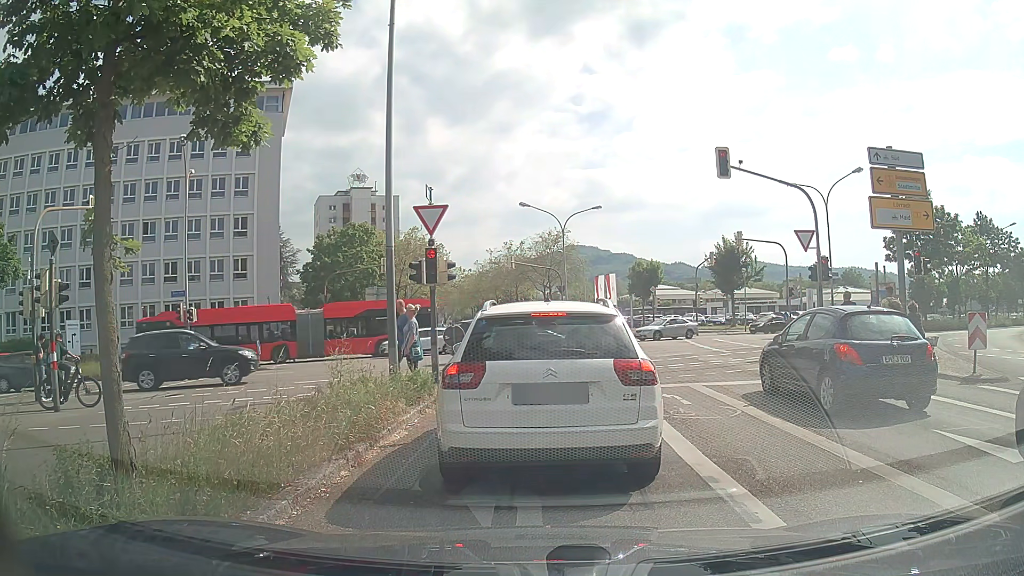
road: secondary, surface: asphalt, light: Day
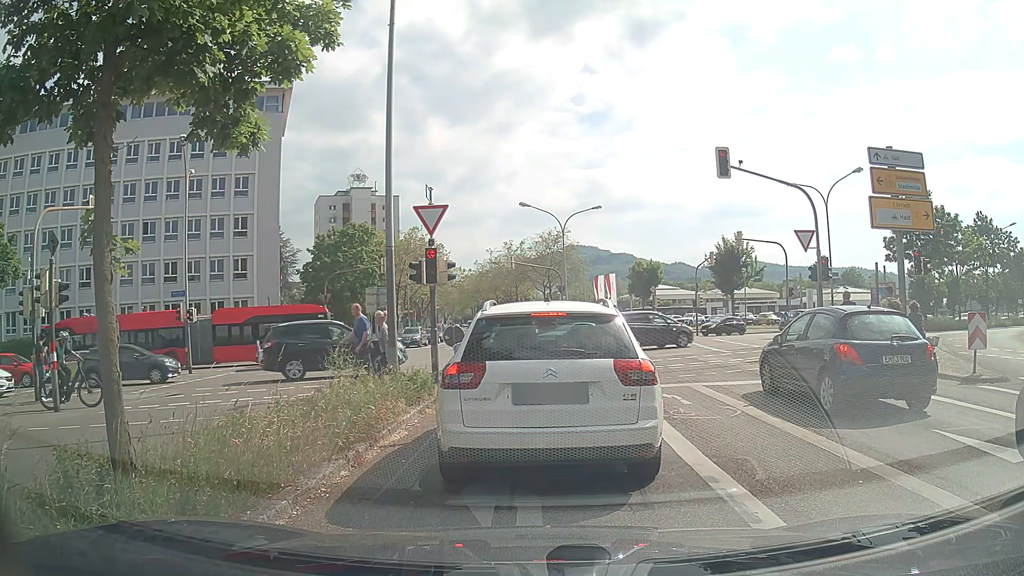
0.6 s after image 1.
(0.0, 0.0) m; 0°
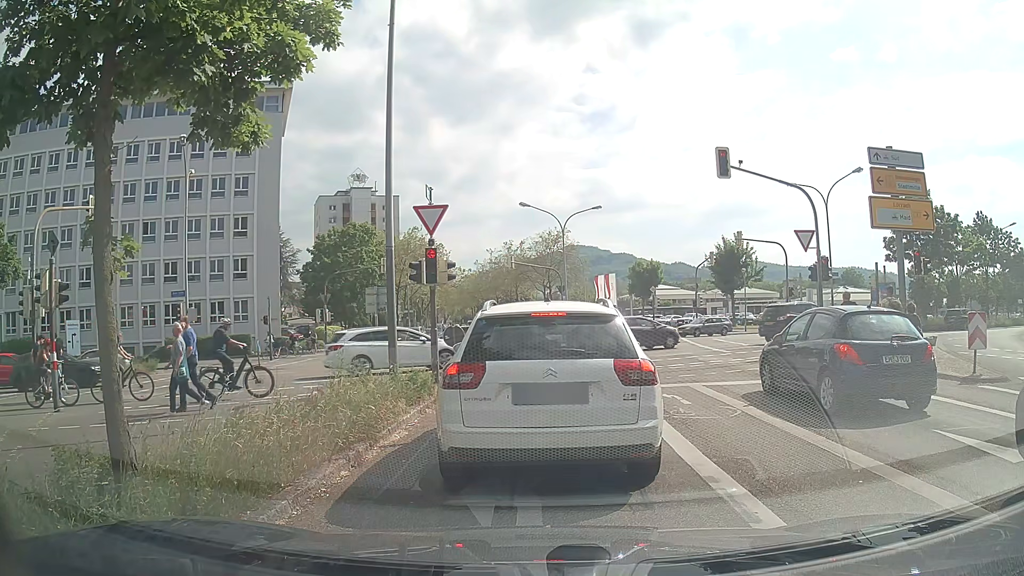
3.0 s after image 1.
(0.0, 0.0) m; 0°
